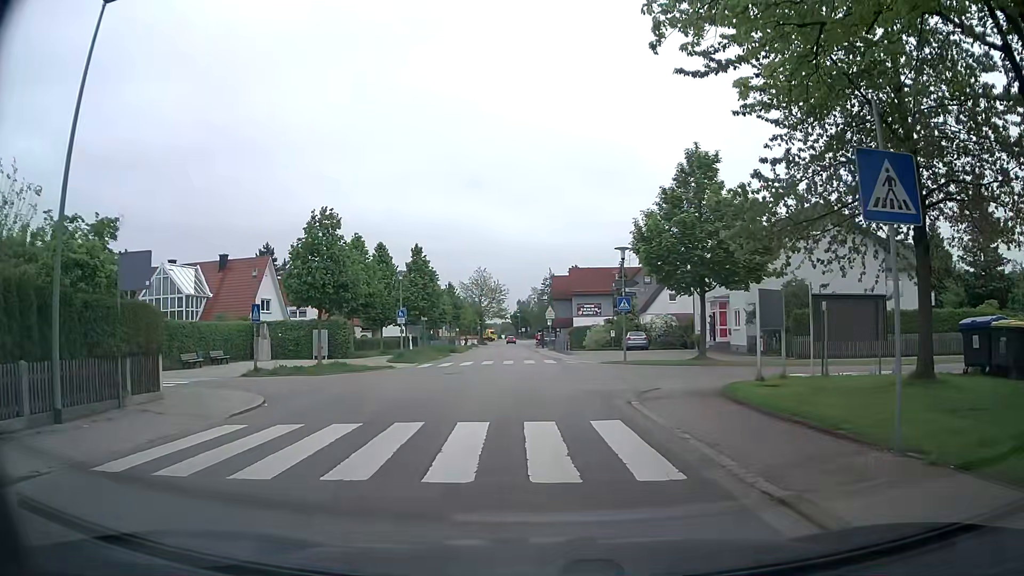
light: Day
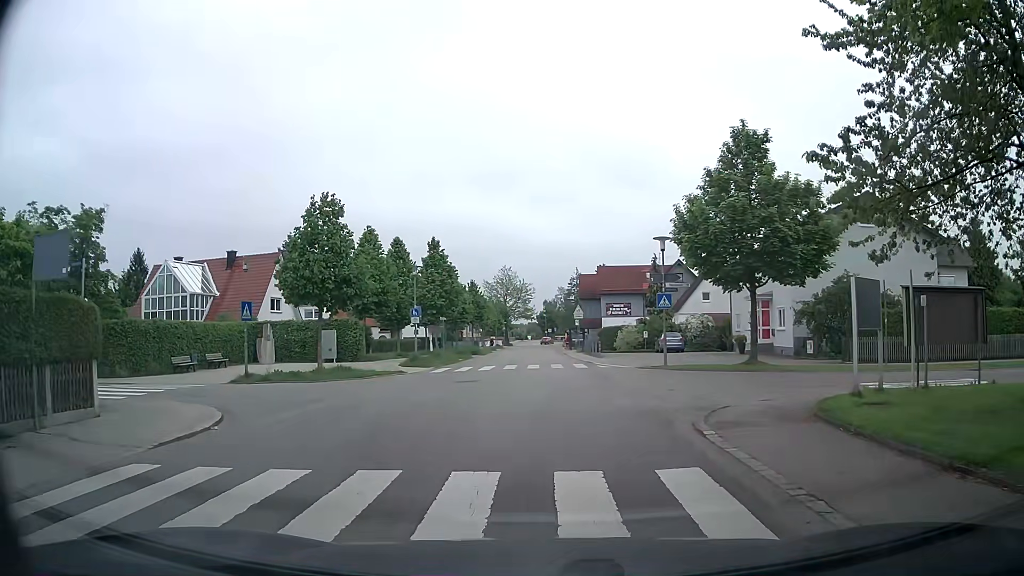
(0.0, +3.5) m; -1°
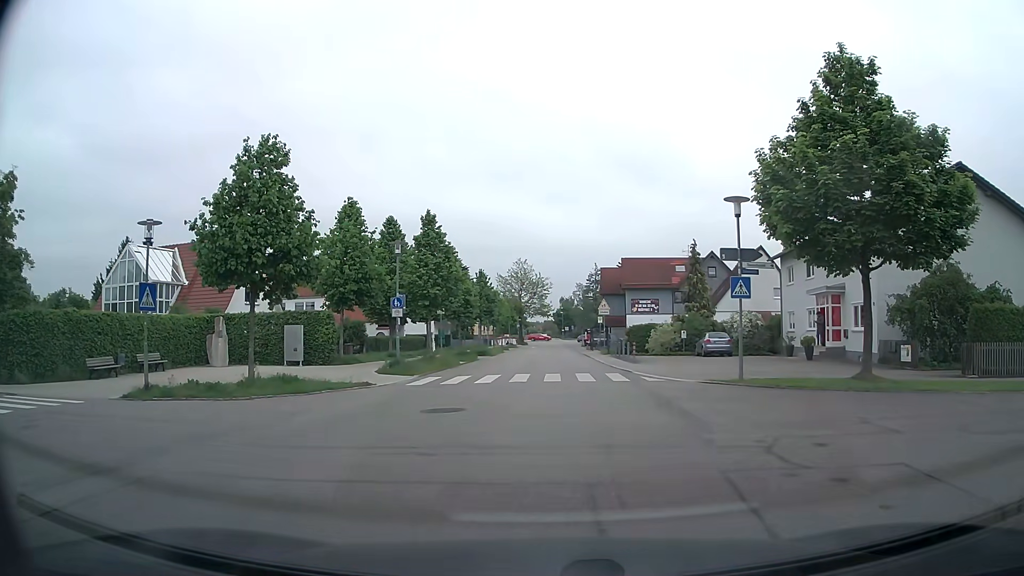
(-0.3, +8.1) m; -1°
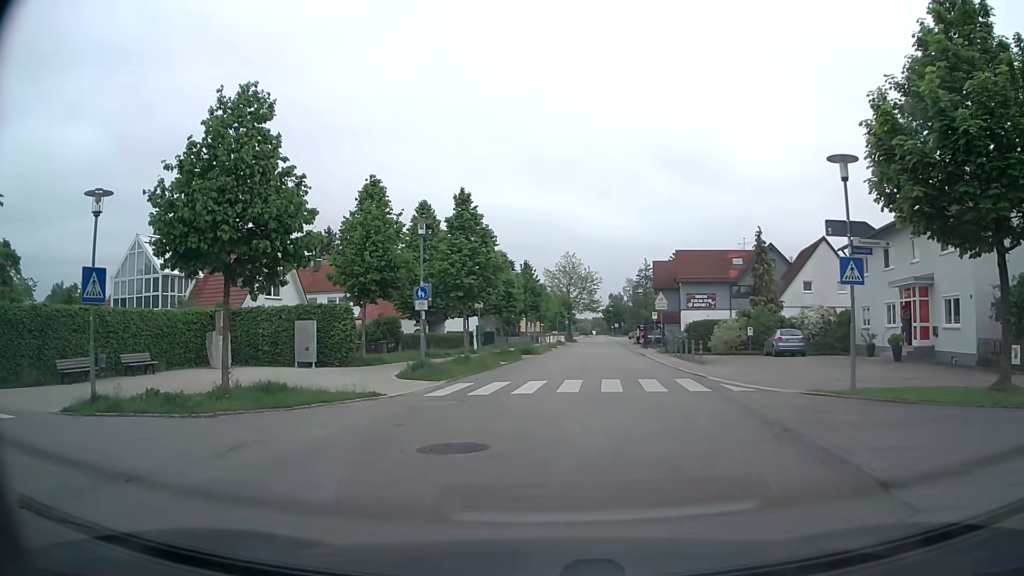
(-0.1, +4.4) m; -3°
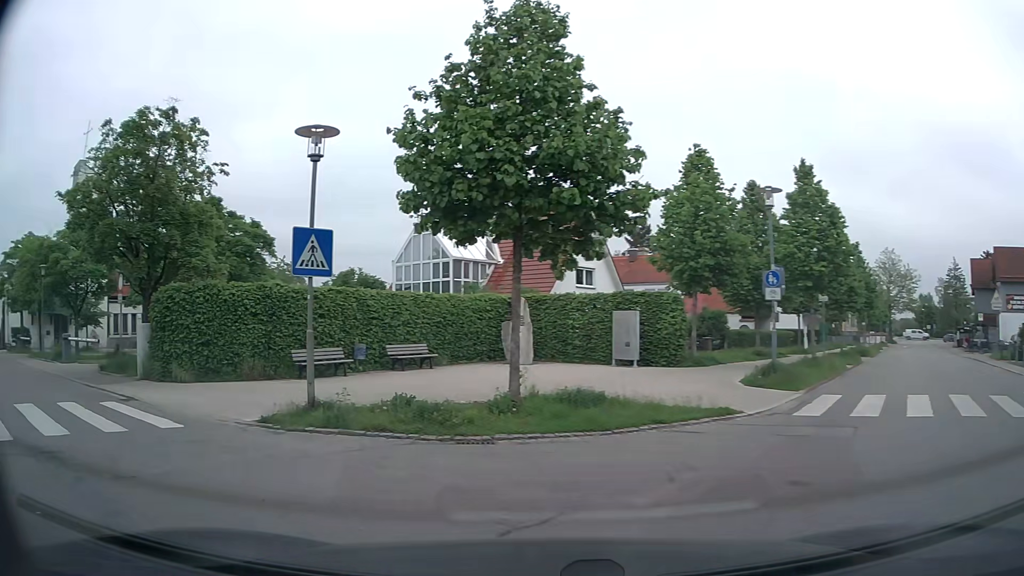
(-1.0, +4.4) m; -26°
